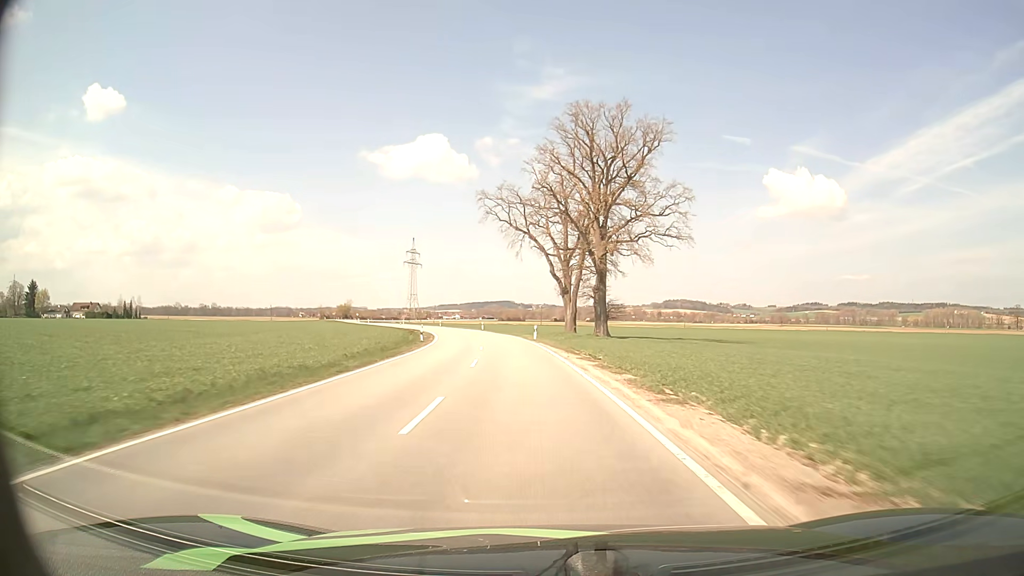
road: tertiary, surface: asphalt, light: Day
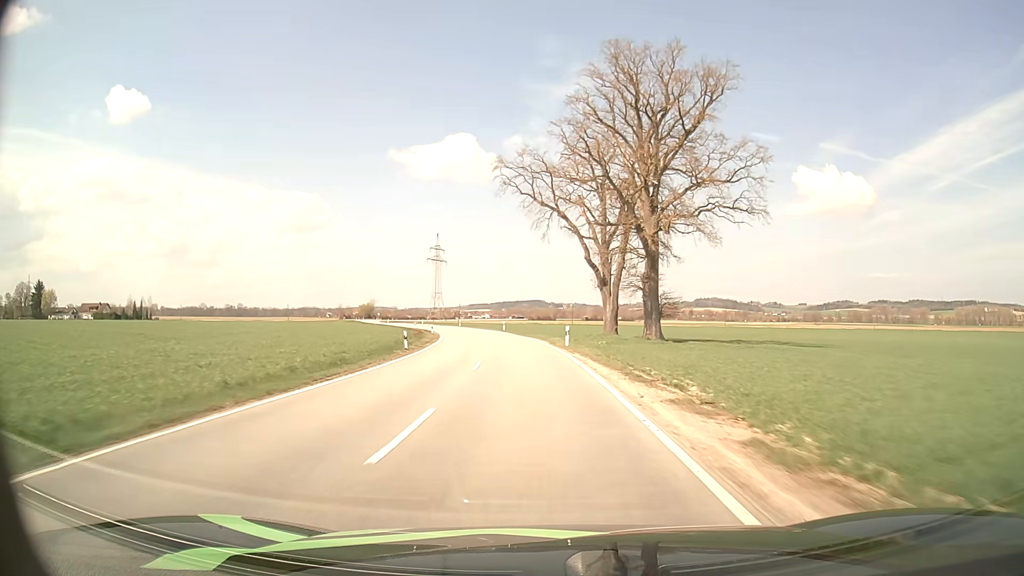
(-0.3, +13.9) m; -2°
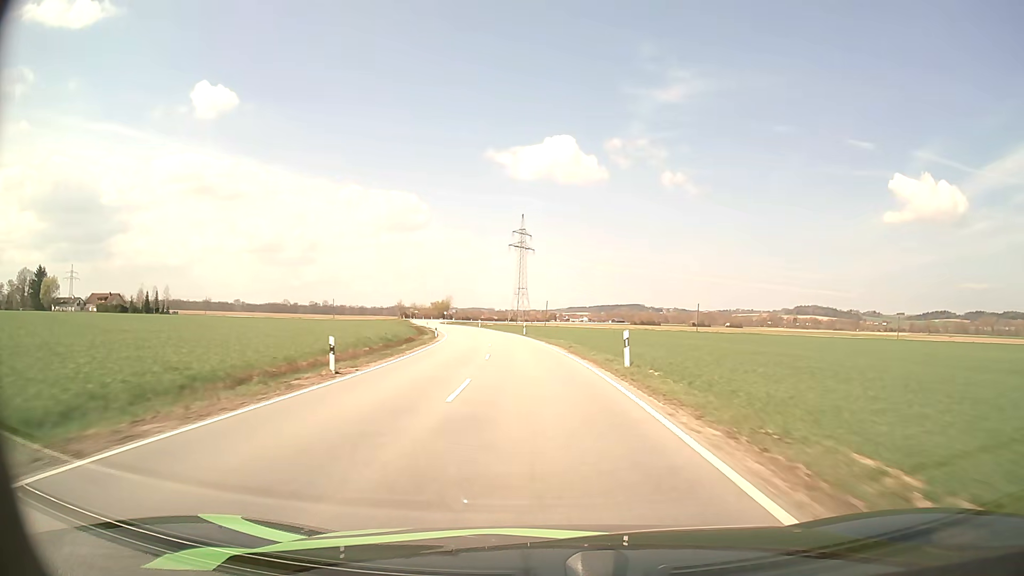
(-4.6, +56.0) m; -9°
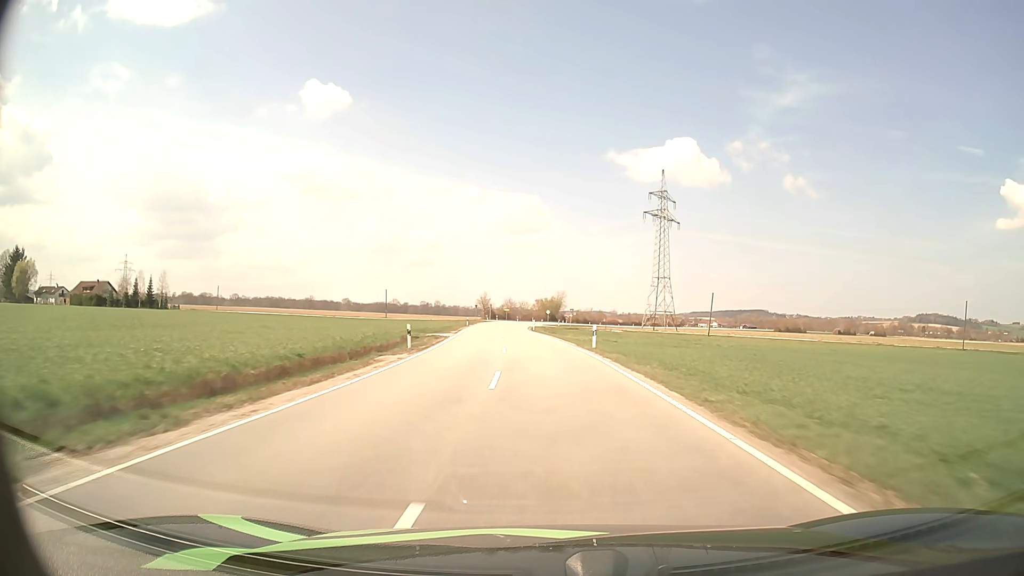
(-6.7, +70.9) m; -10°
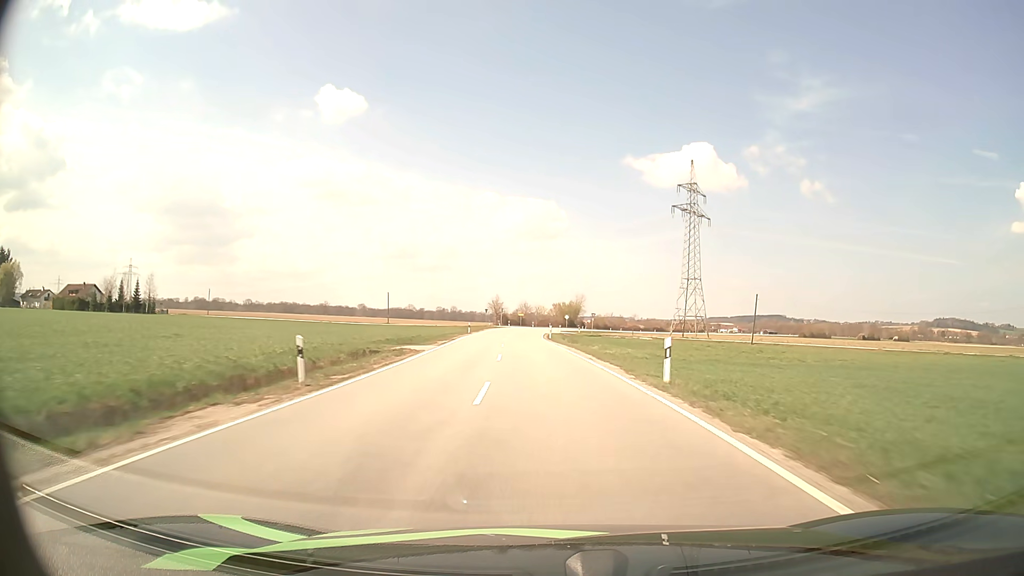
(-0.2, +14.3) m; -1°
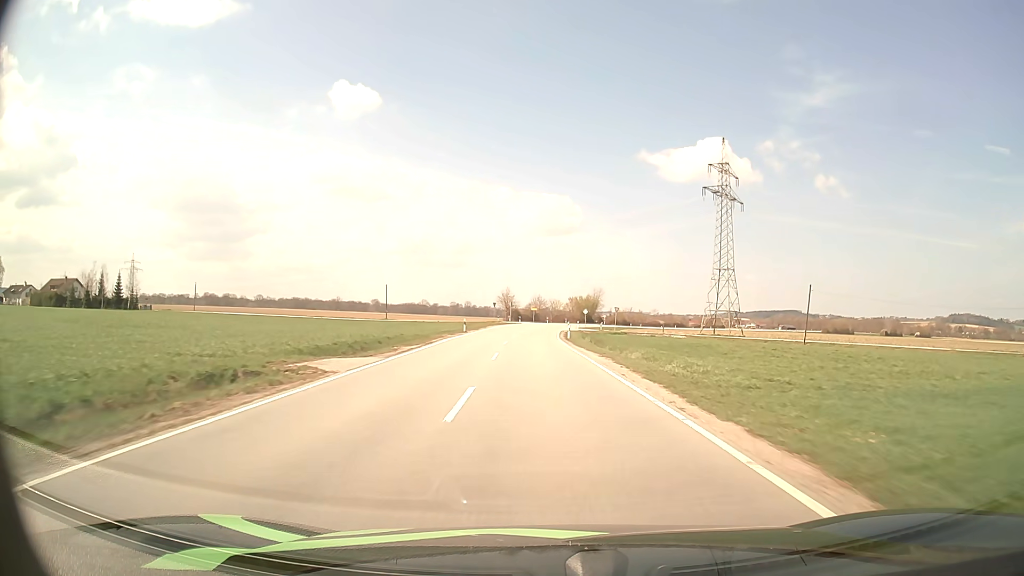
(-0.2, +14.2) m; -1°
